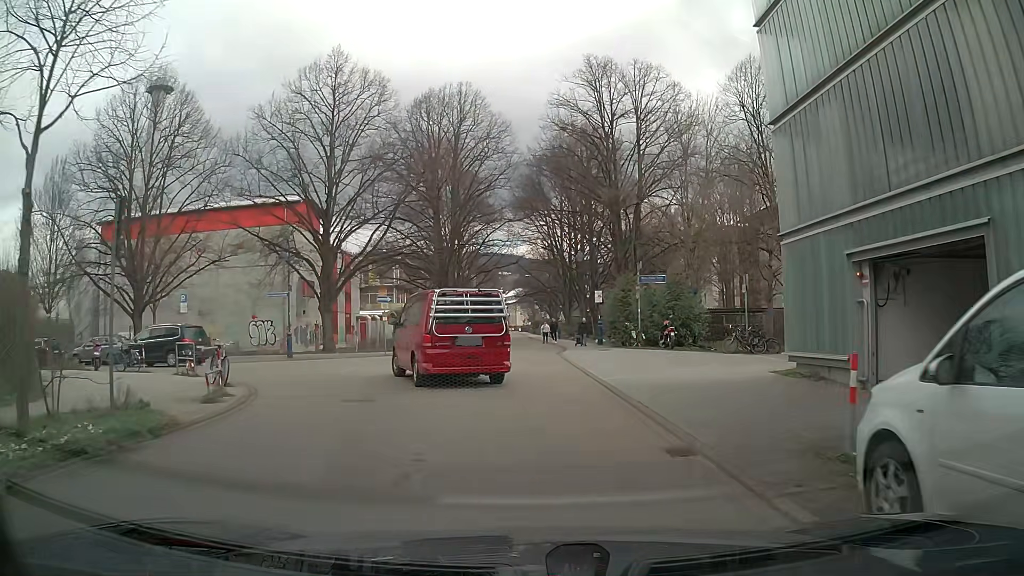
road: residential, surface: asphalt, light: Day
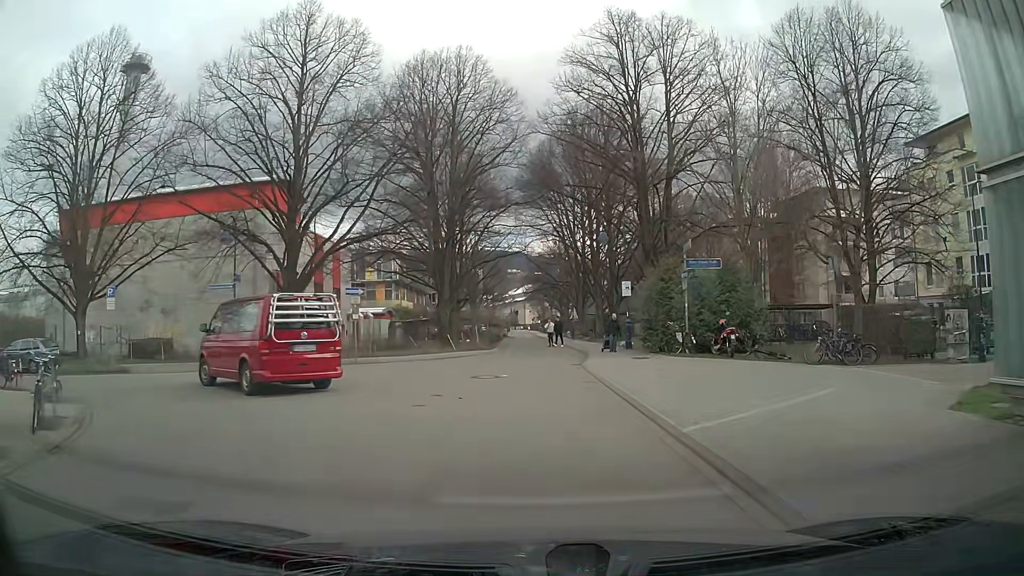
(0.0, +7.2) m; 0°
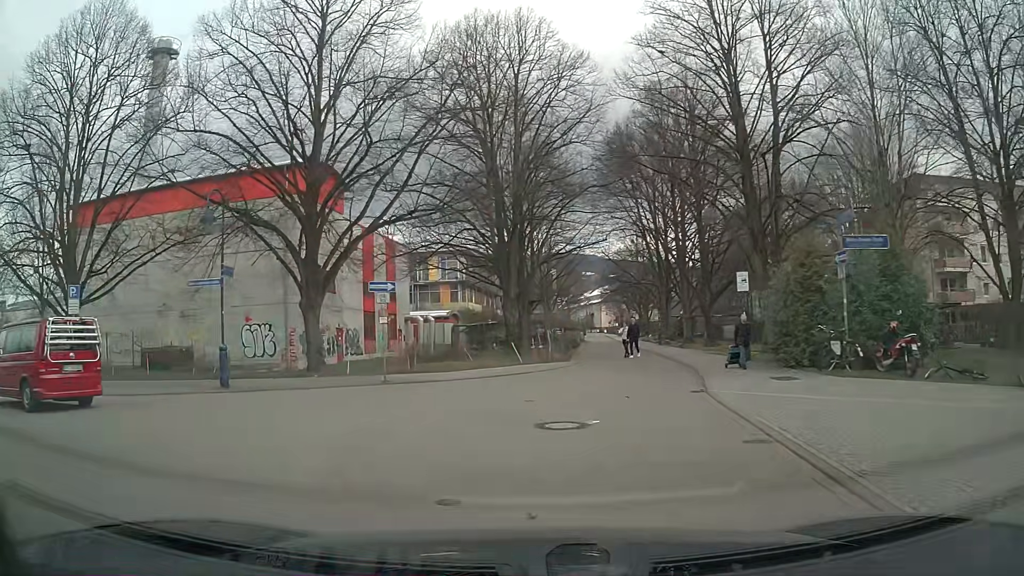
(-0.4, +6.8) m; -8°
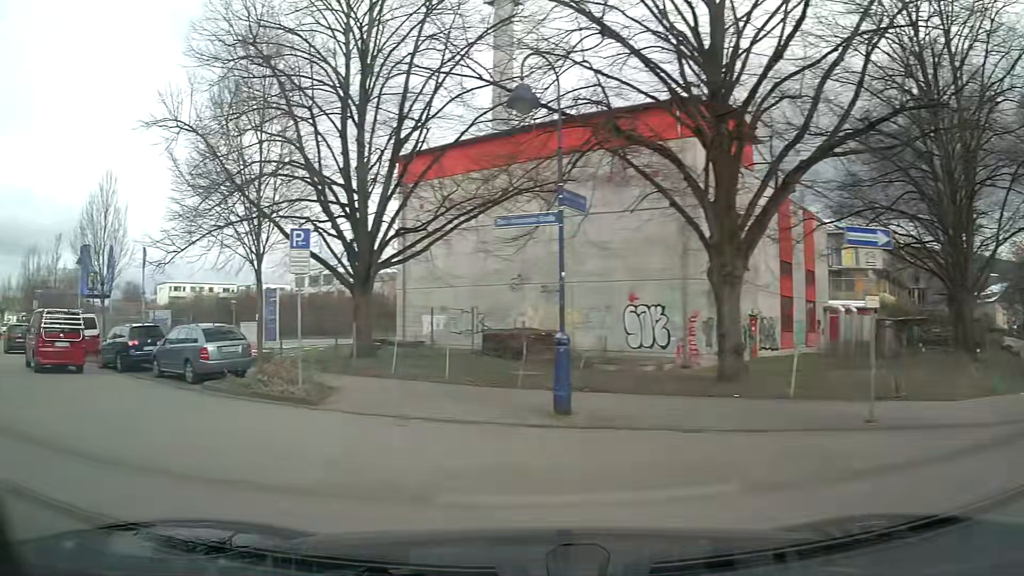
(-2.9, +8.9) m; -37°
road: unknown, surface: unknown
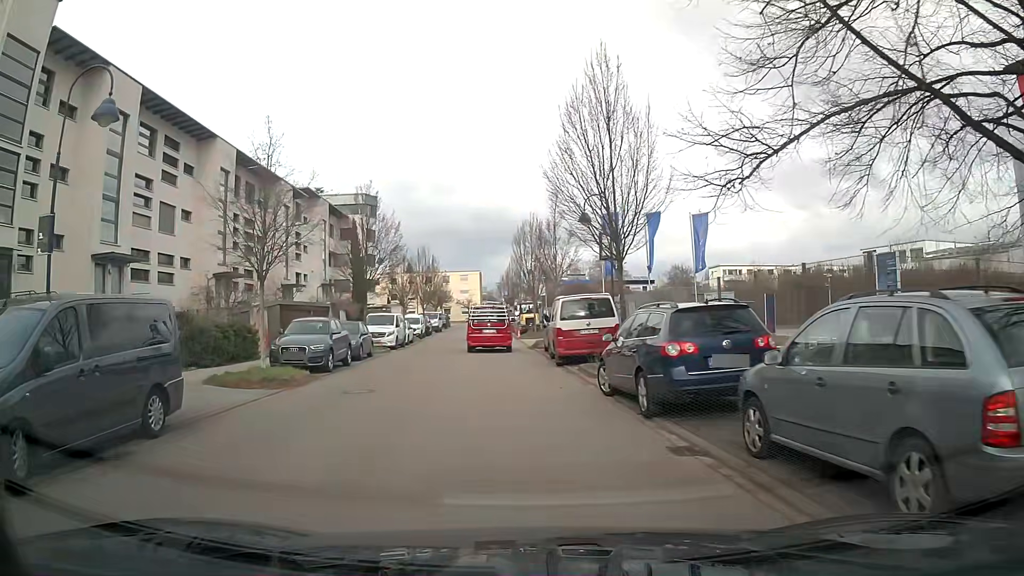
(-5.5, +11.7) m; -42°
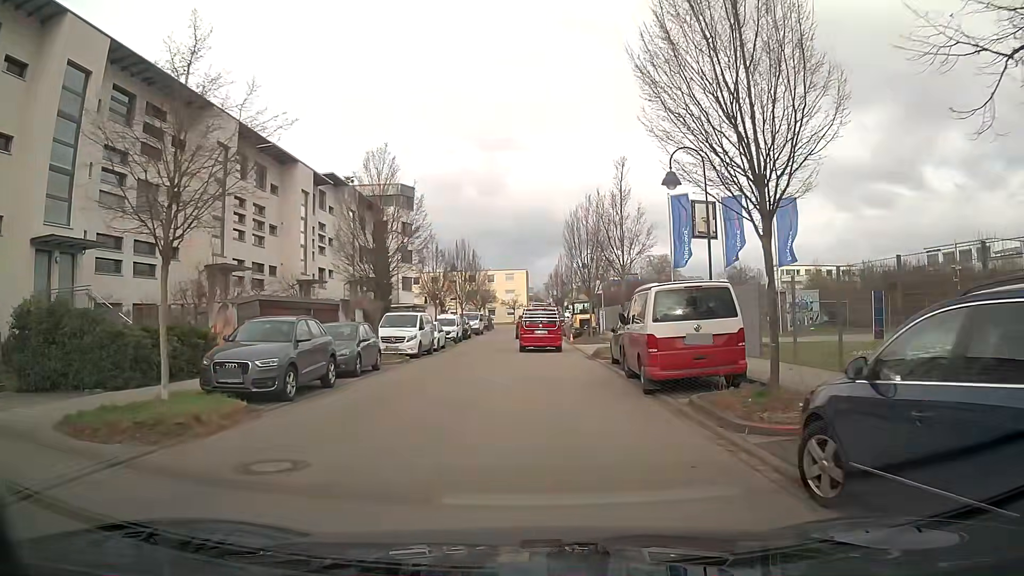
(-0.1, +7.2) m; -2°
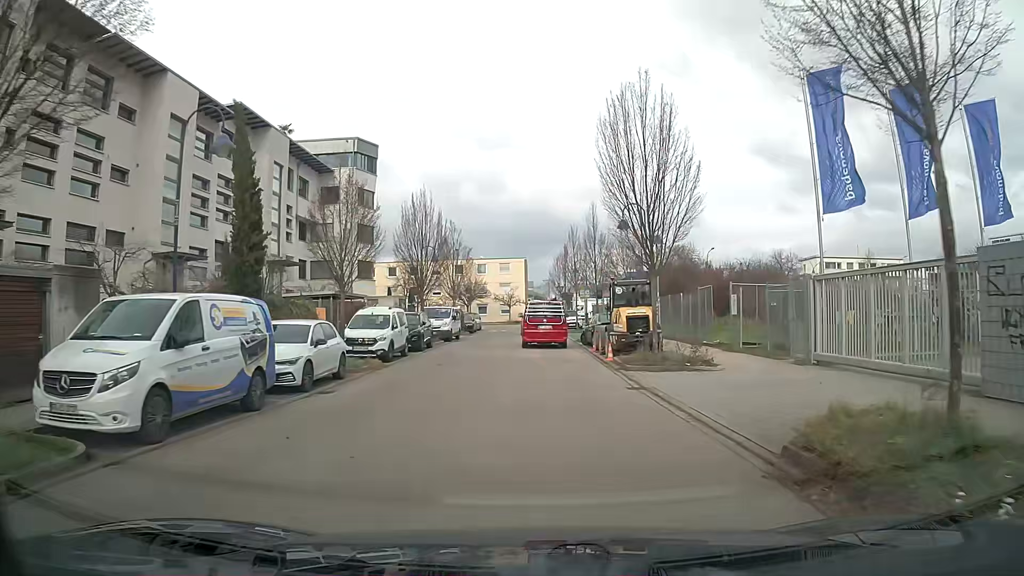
(-0.4, +20.0) m; -1°
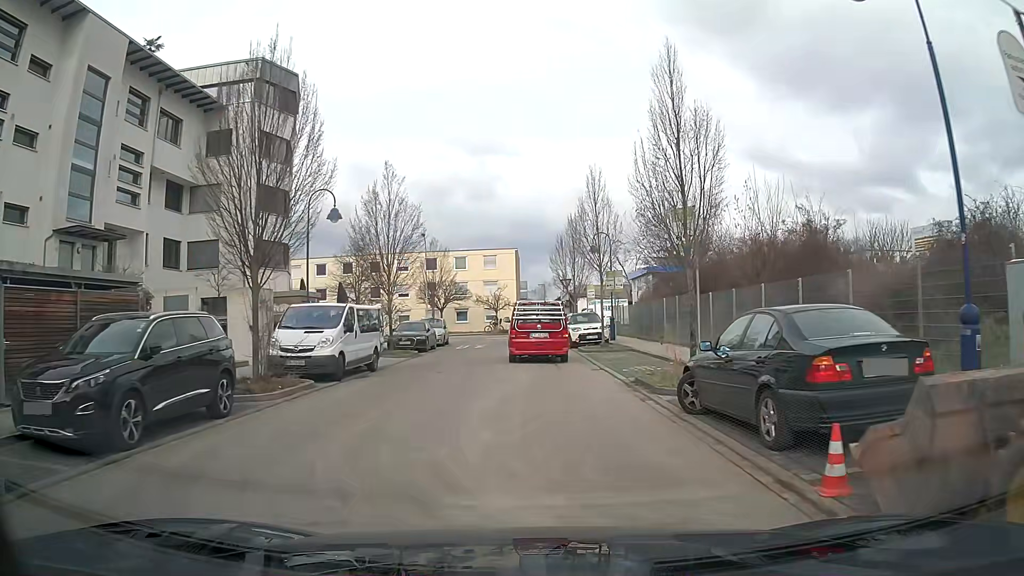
(0.0, +21.0) m; 0°
(0, +10) (0, +20) (0, +30) (0, +40) (0, +50) (-7, +57) (-16, +58) (-26, +58) (-36, +58) (-46, +59) m
